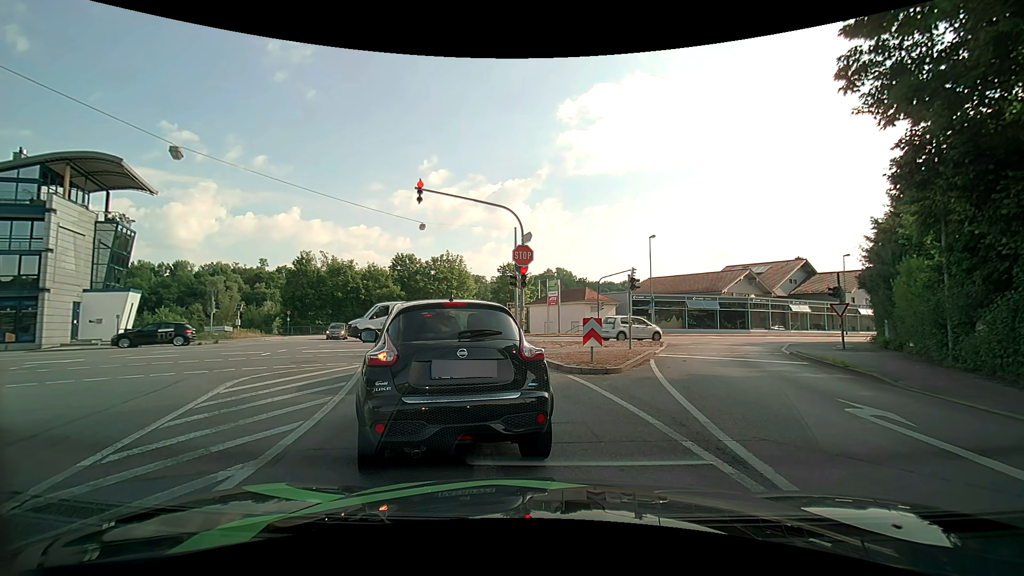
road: tertiary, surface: asphalt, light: Day
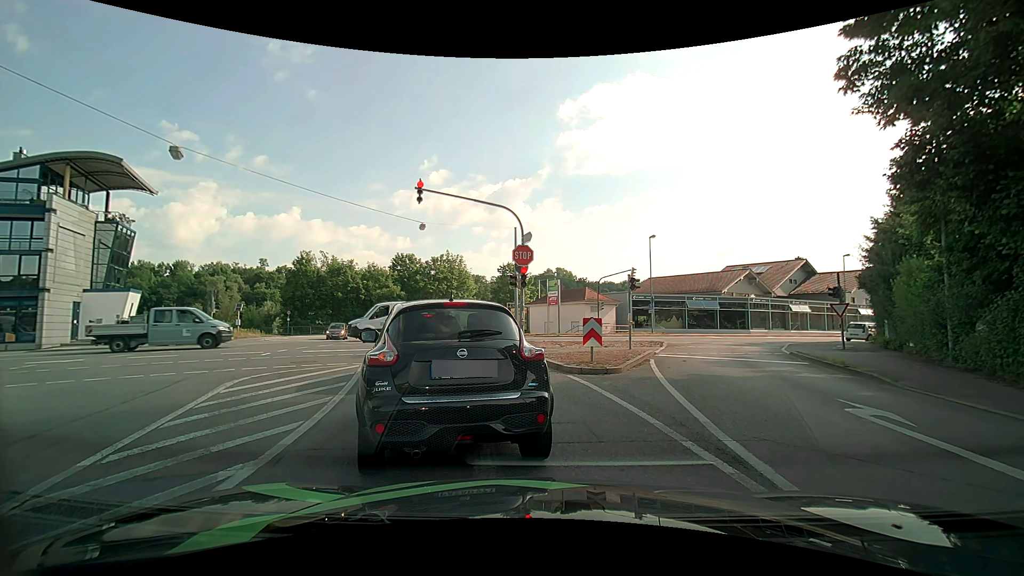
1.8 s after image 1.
(0.0, 0.0) m; 0°
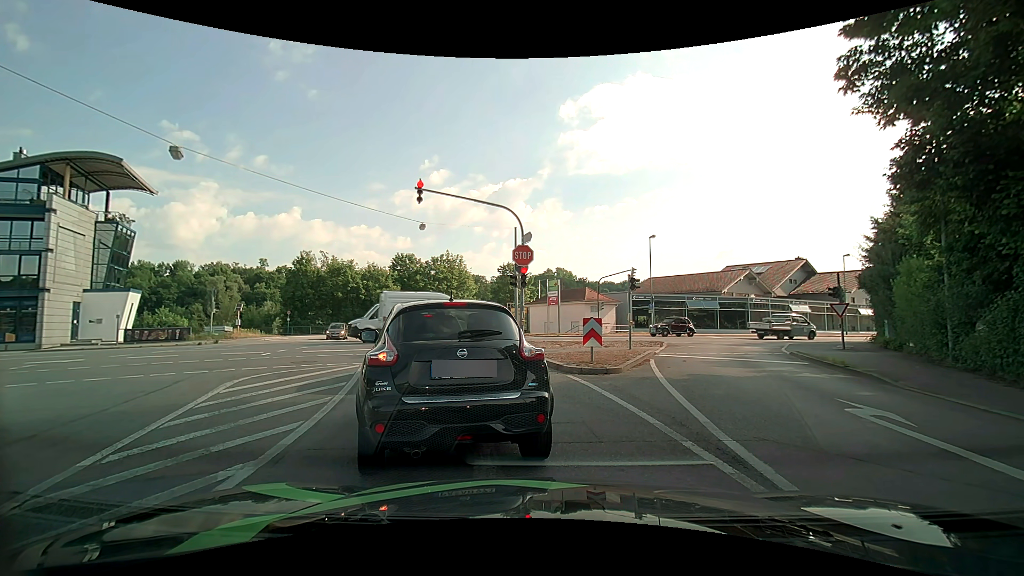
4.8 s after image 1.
(0.0, 0.0) m; 0°
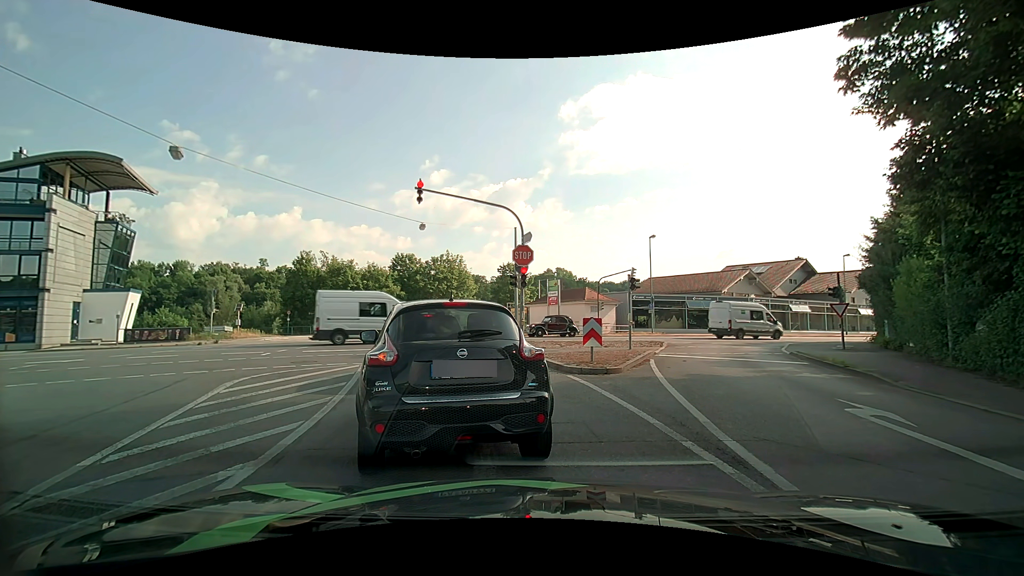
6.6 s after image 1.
(0.0, 0.0) m; 0°
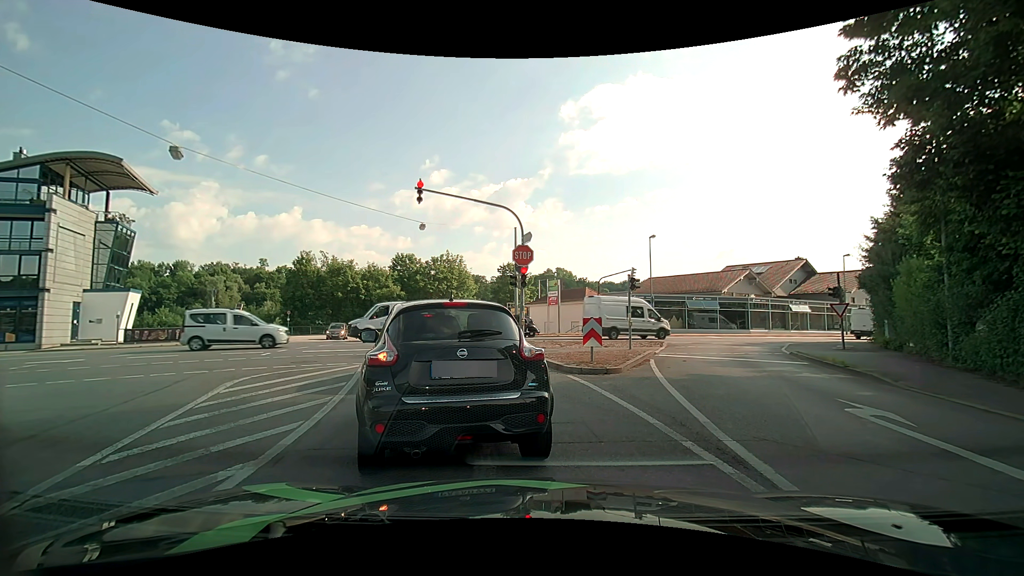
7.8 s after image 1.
(0.0, 0.0) m; 0°
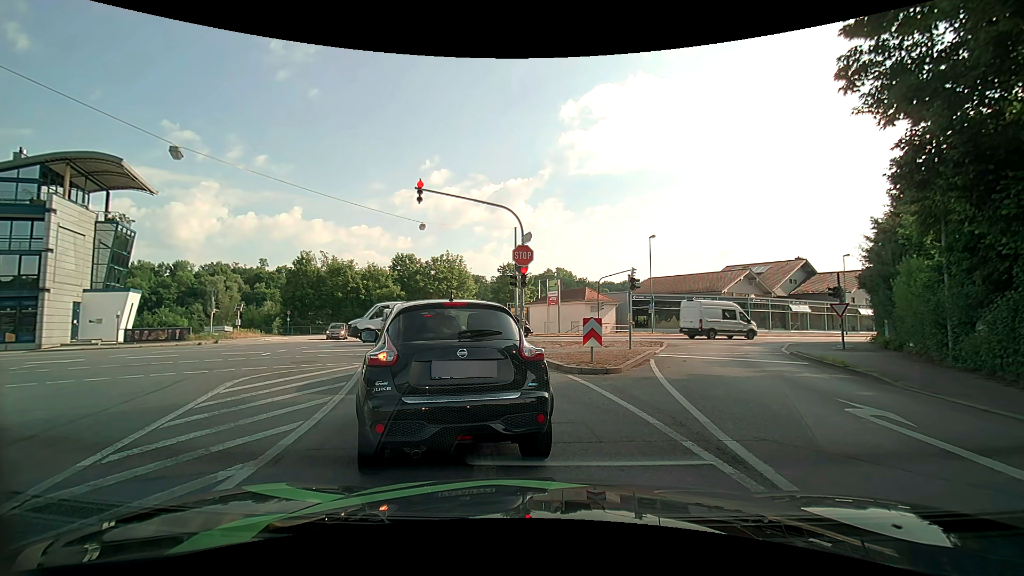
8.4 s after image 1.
(0.0, 0.0) m; 0°
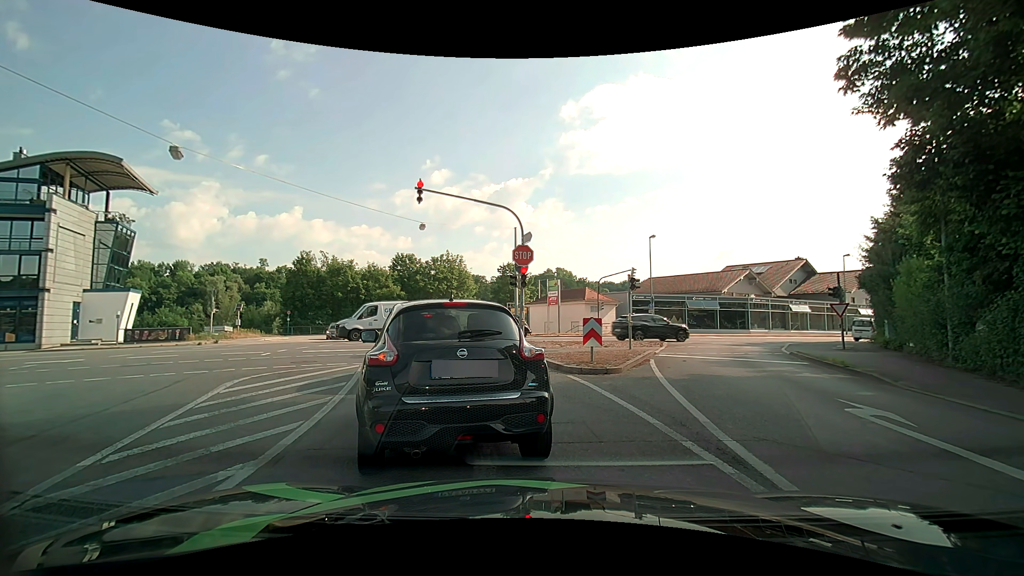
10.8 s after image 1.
(0.0, 0.0) m; 0°
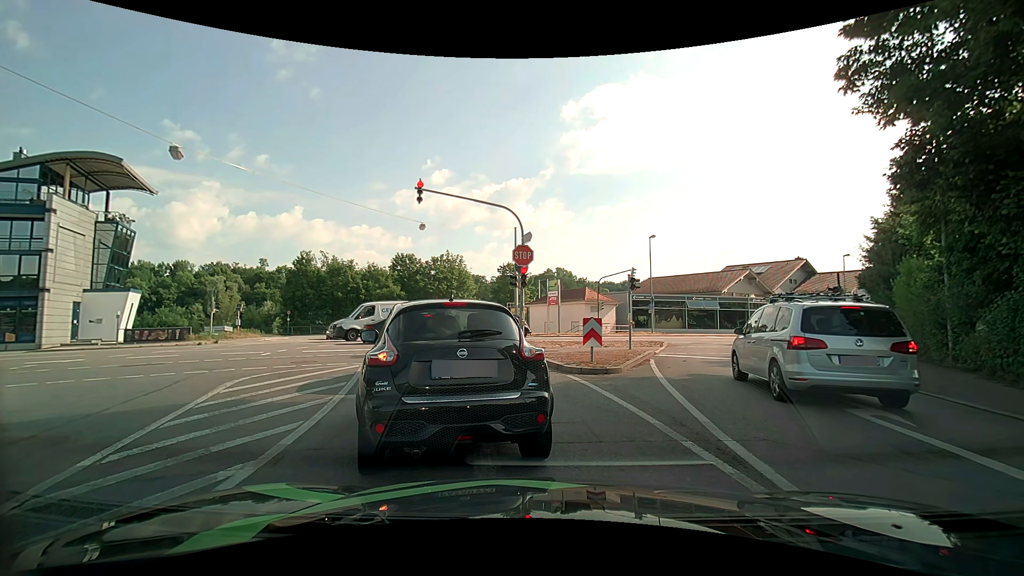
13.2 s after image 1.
(0.0, 0.0) m; 0°
